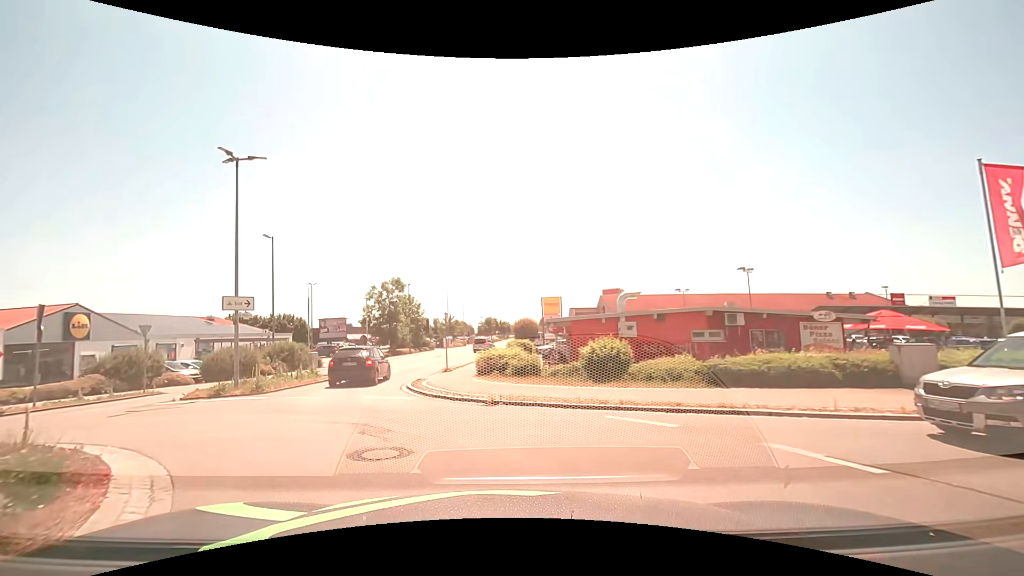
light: Day
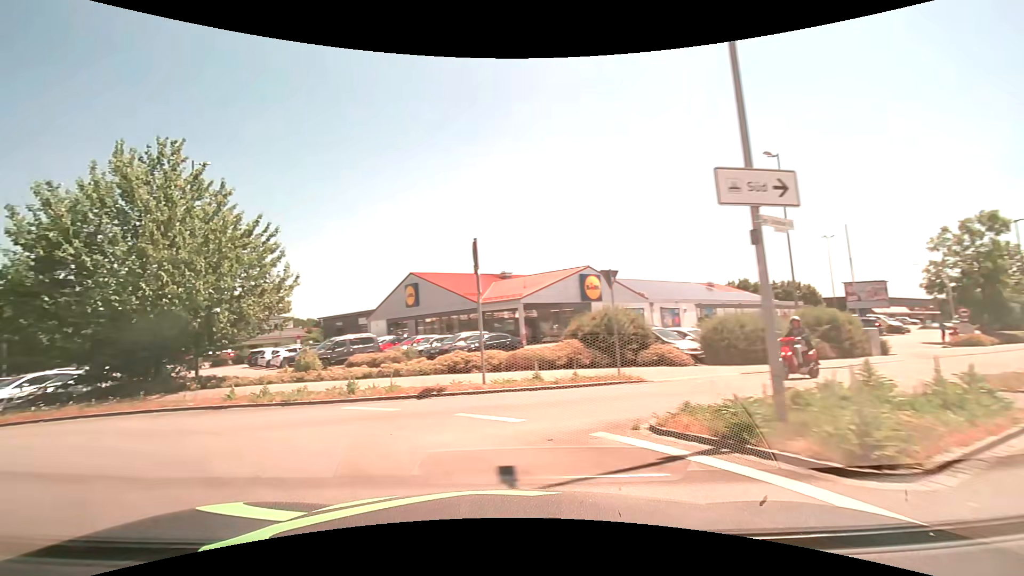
(-4.9, +12.1) m; -52°
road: tertiary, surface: asphalt
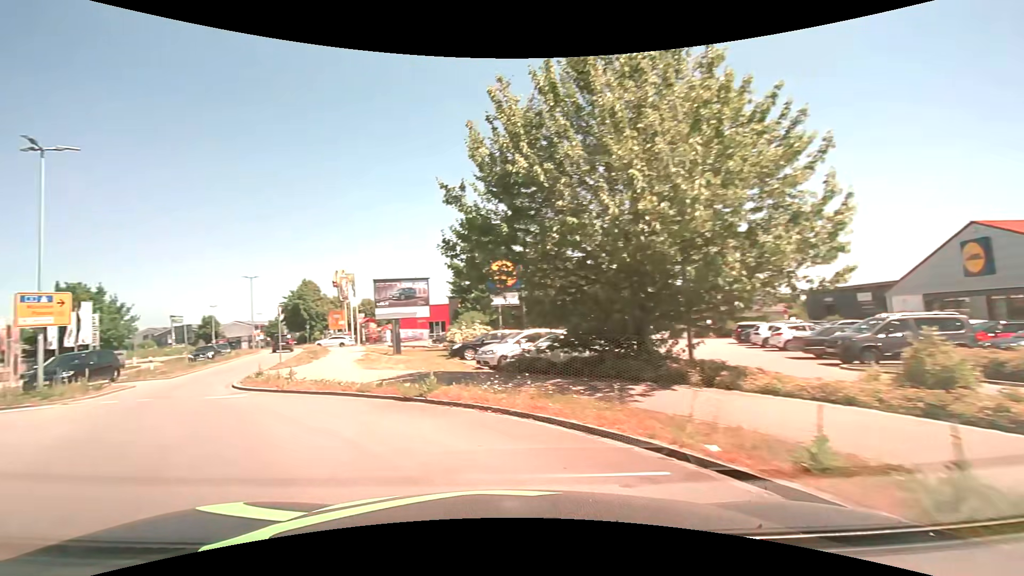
(-4.1, +8.9) m; -50°
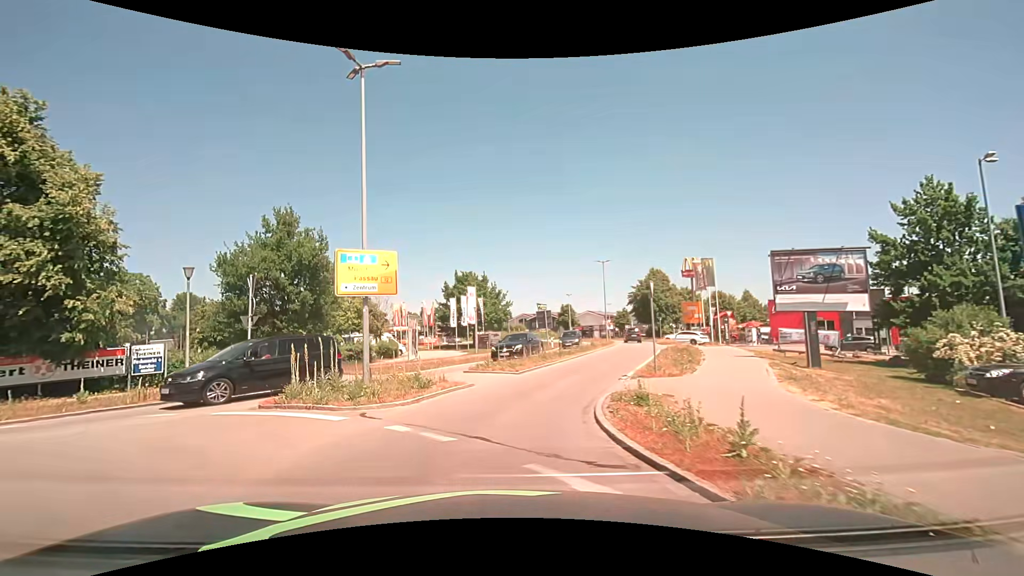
(-3.8, +9.2) m; -38°
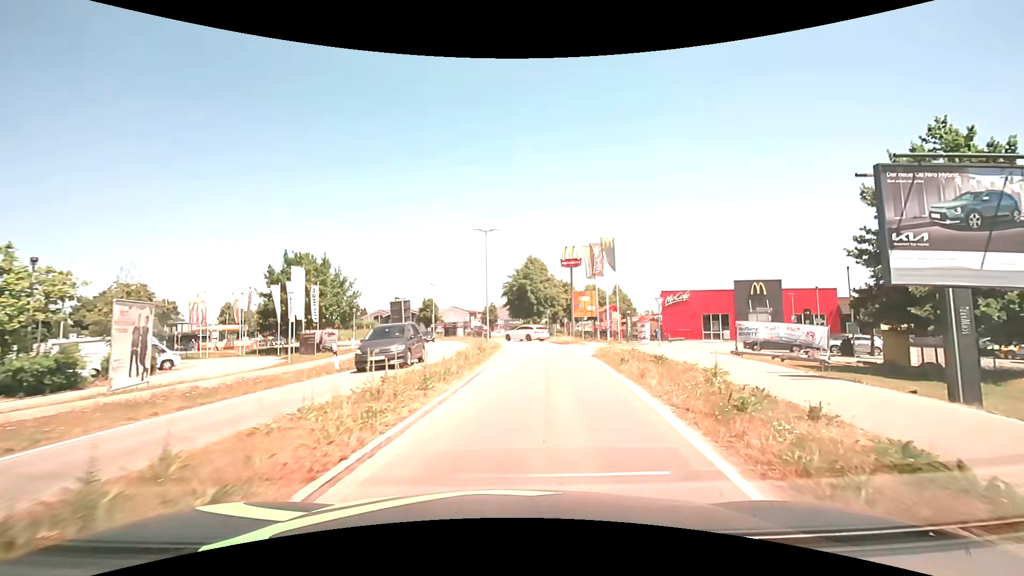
(+0.8, +14.7) m; +15°
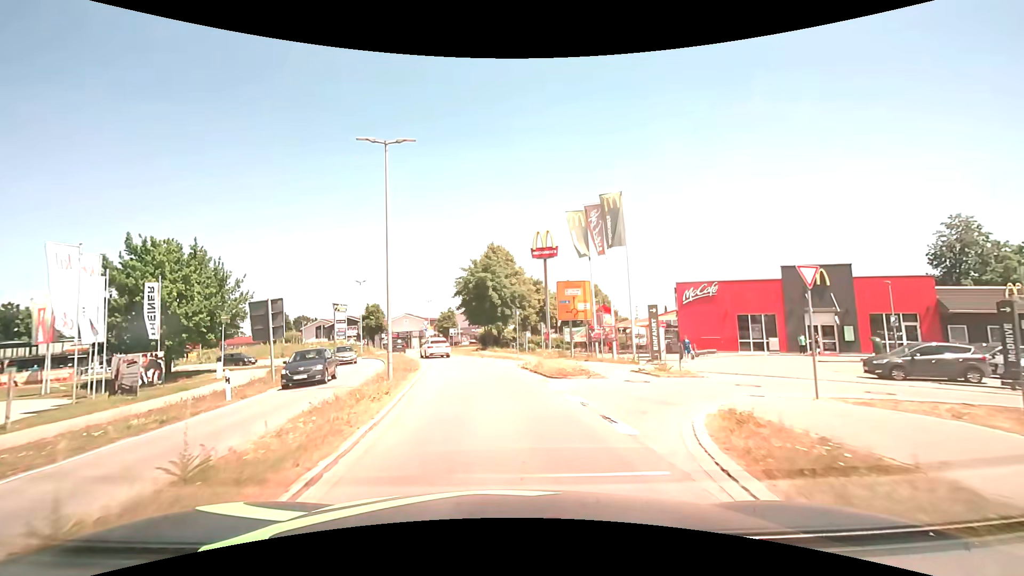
(+1.3, +18.6) m; +4°
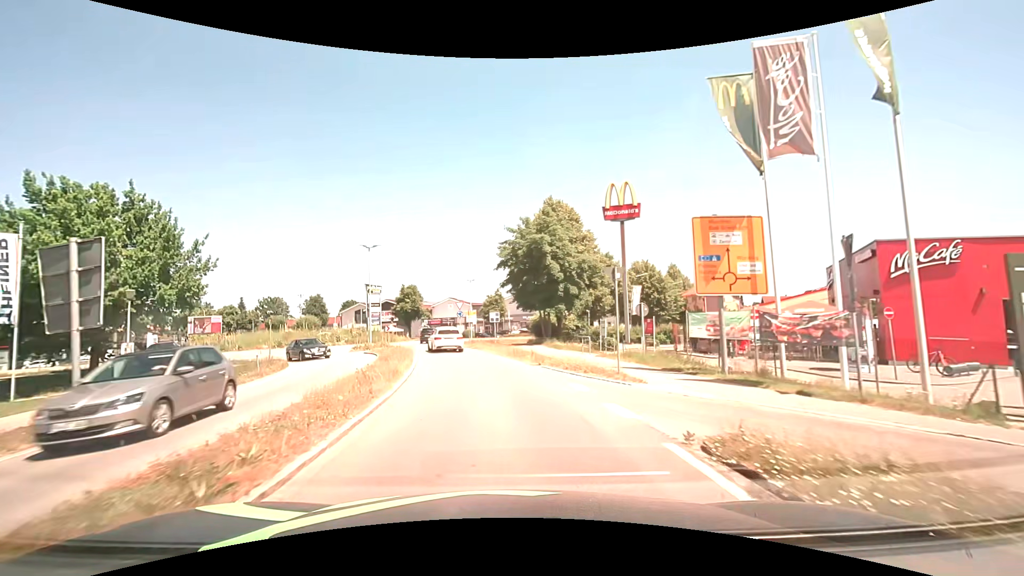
(-0.9, +16.1) m; -6°
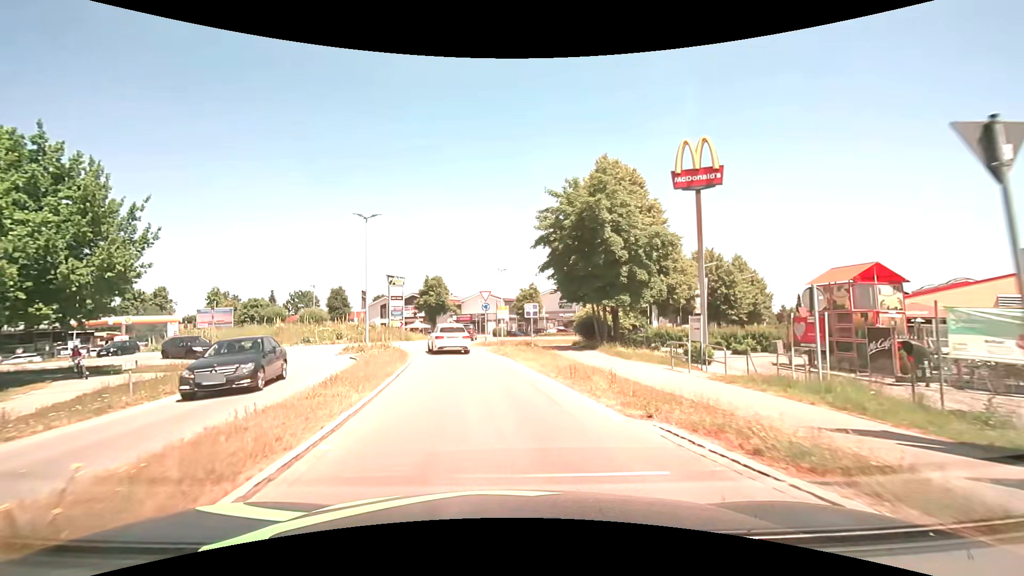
(-0.4, +9.9) m; -4°
(0, +10) (-2, +20) (-4, +30) (-5, +40) (-3, +49) (+2, +58) (+9, +65) (+16, +72) (+24, +79) (+31, +85) m
